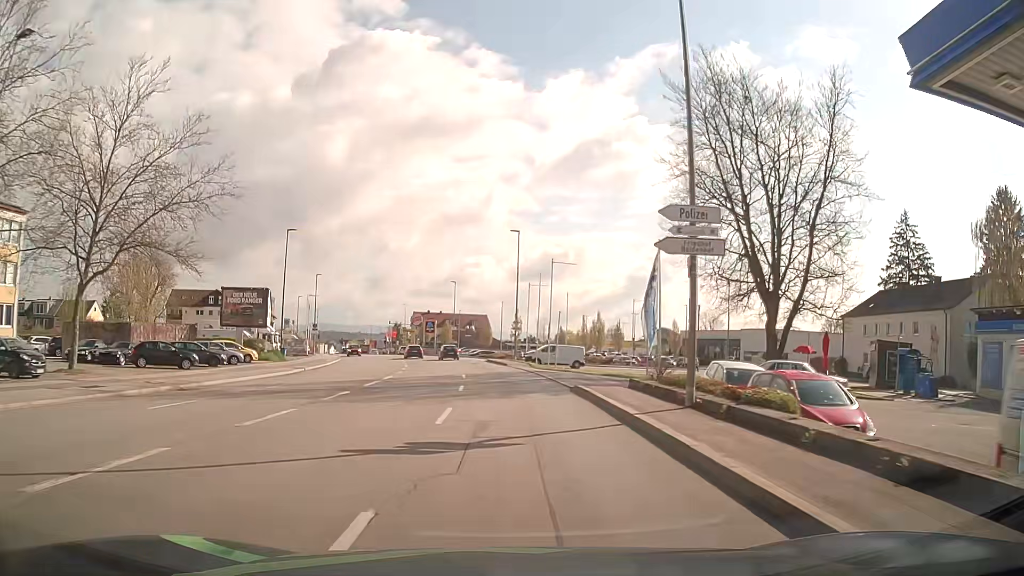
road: tertiary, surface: asphalt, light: Day
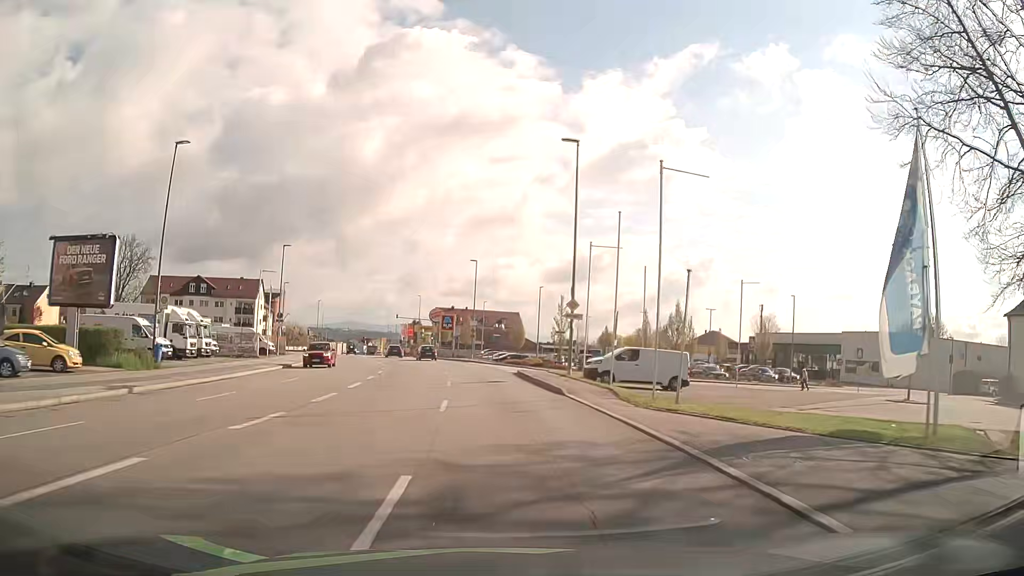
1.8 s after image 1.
(-0.2, +24.3) m; -2°
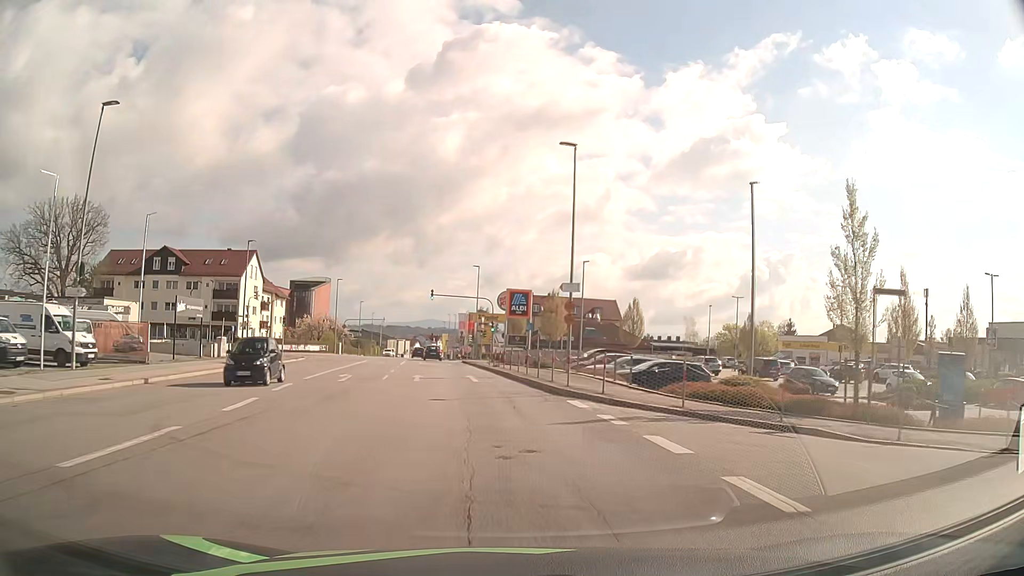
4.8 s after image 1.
(-2.4, +40.0) m; -7°
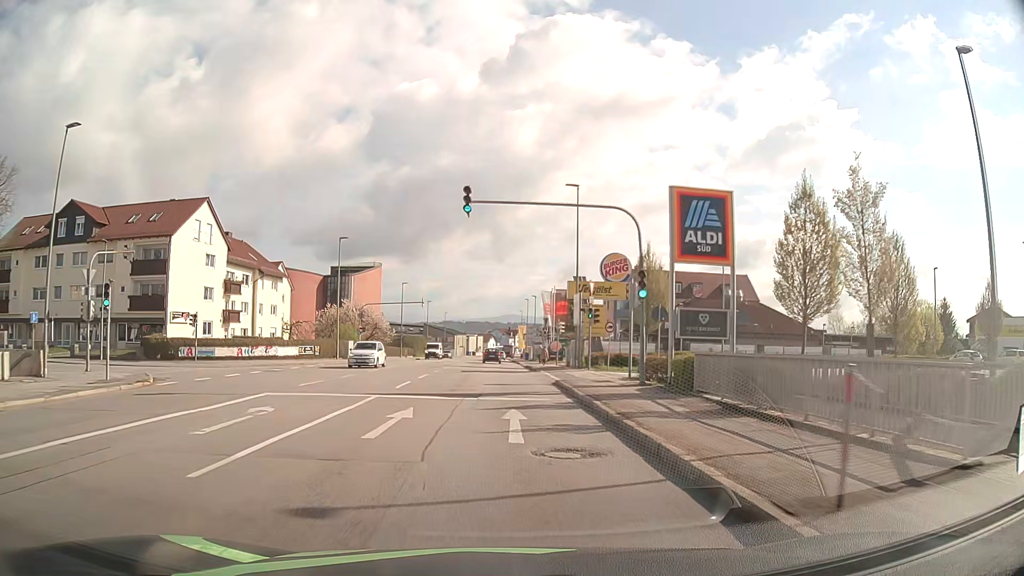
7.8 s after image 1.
(-2.6, +36.6) m; -7°
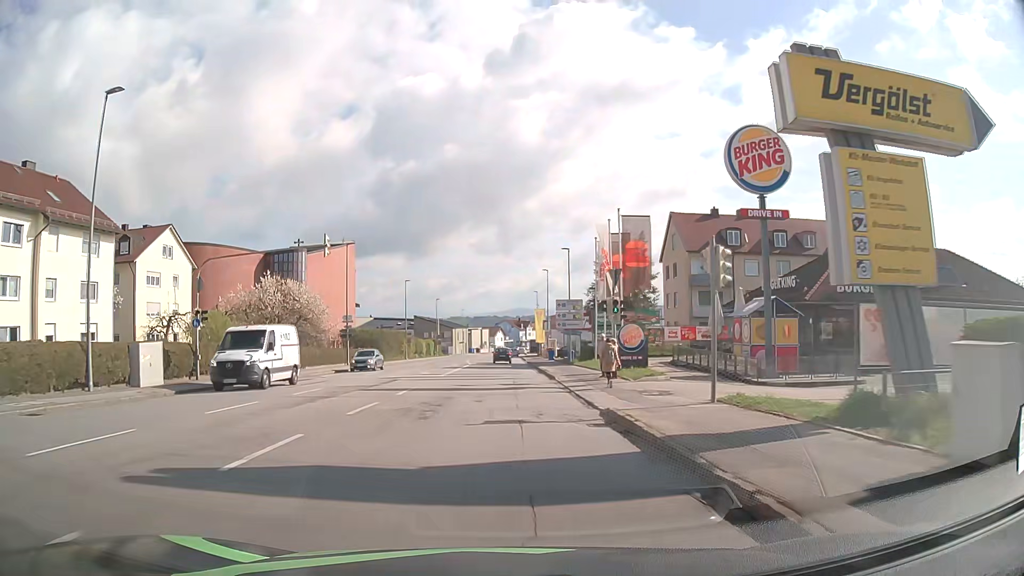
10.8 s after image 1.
(-0.3, +36.9) m; -1°
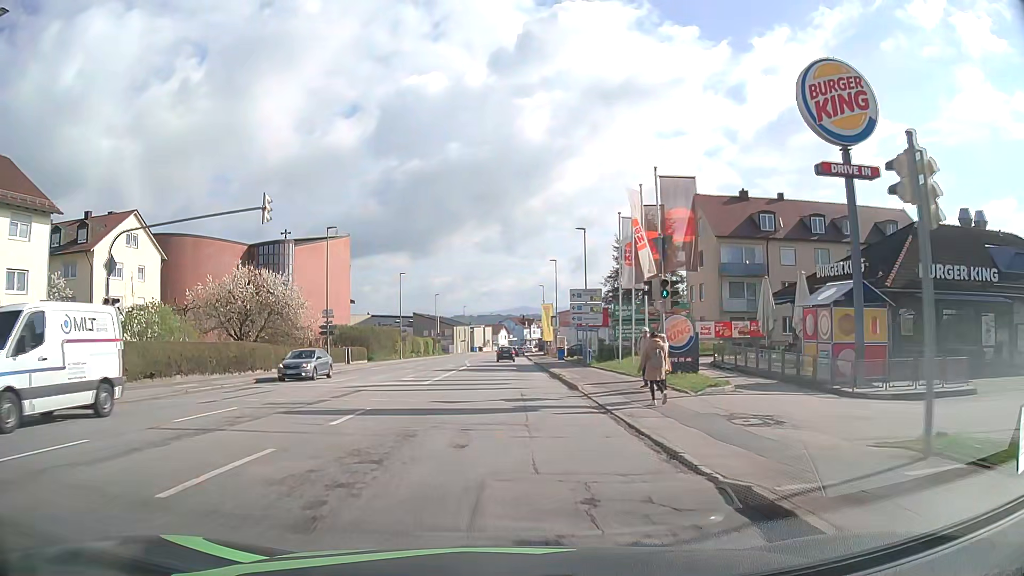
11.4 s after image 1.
(-0.1, +7.7) m; 0°
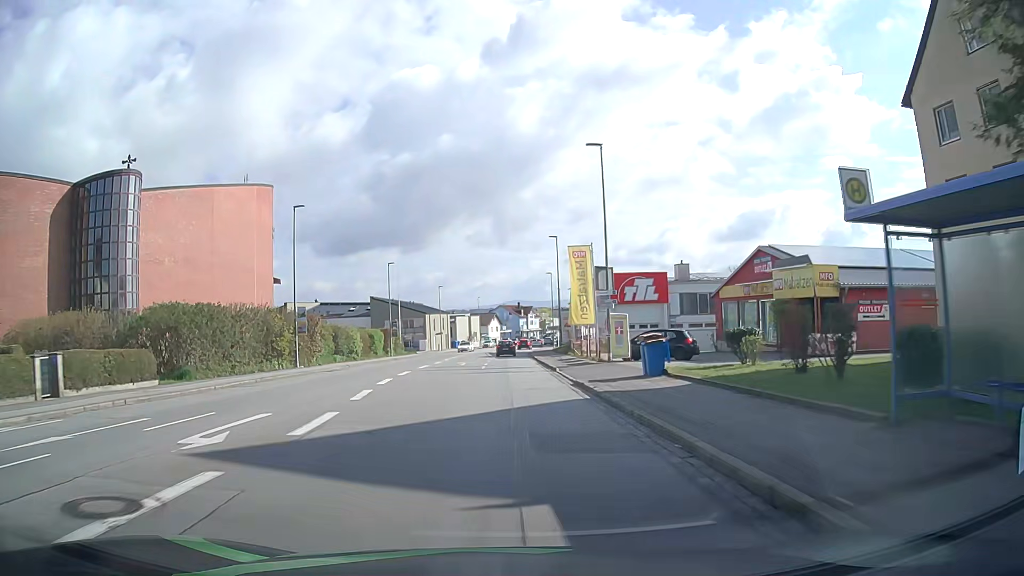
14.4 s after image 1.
(-0.1, +39.7) m; 0°
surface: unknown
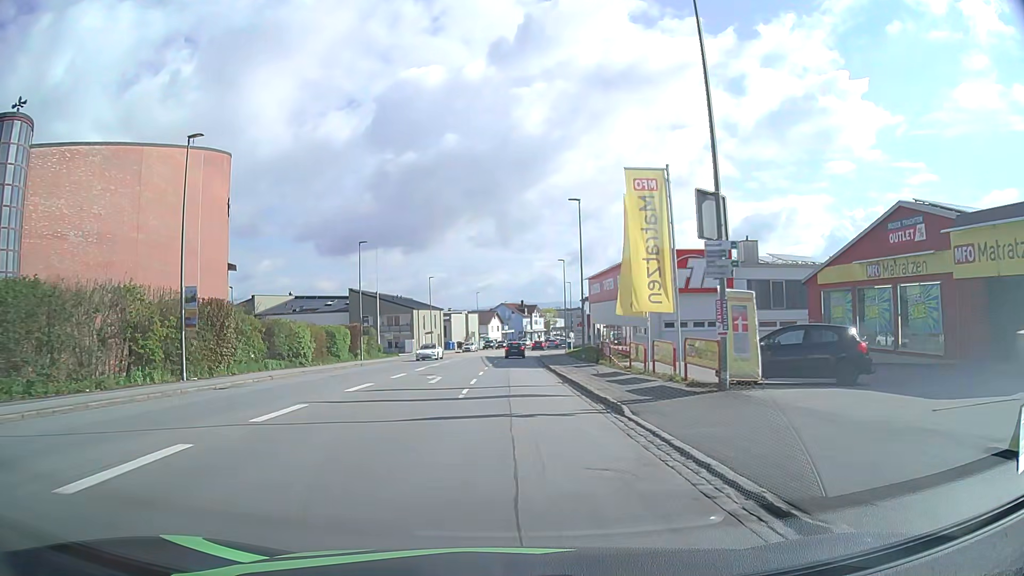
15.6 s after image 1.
(0.0, +16.4) m; 0°
(0, +10) (0, +20) (0, +30) (0, +40) (0, +50) (+1, +60) (+1, +70) (+2, +80) (+3, +90) (+4, +100) m
